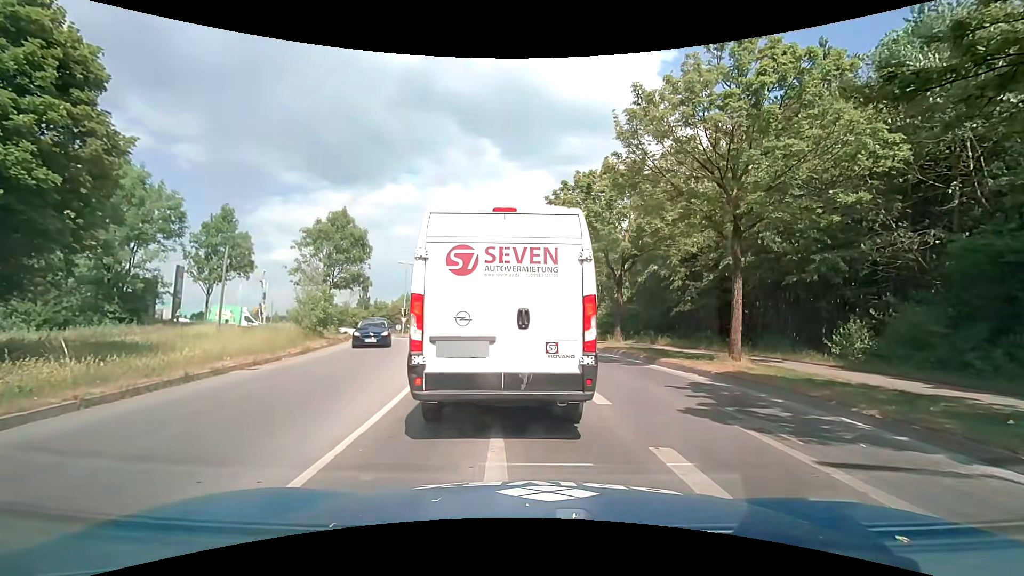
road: tertiary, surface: asphalt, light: Day
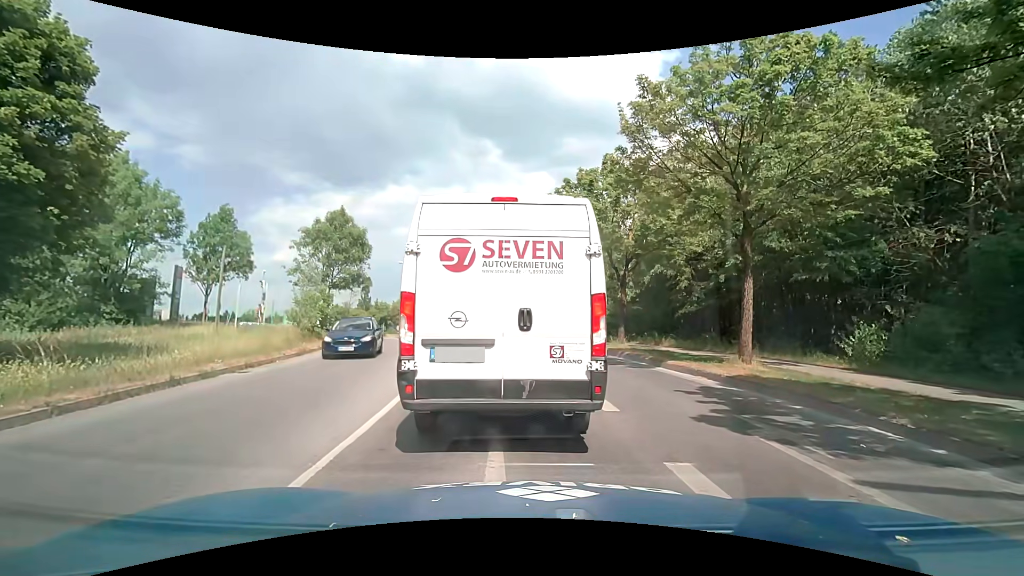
(0.0, +0.4) m; 0°
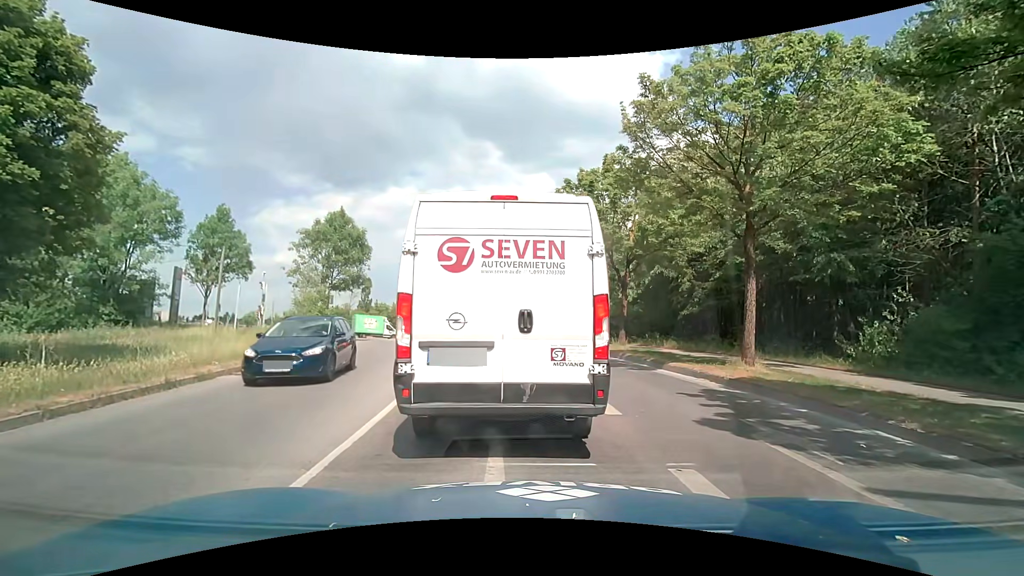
(0.0, +0.1) m; 0°
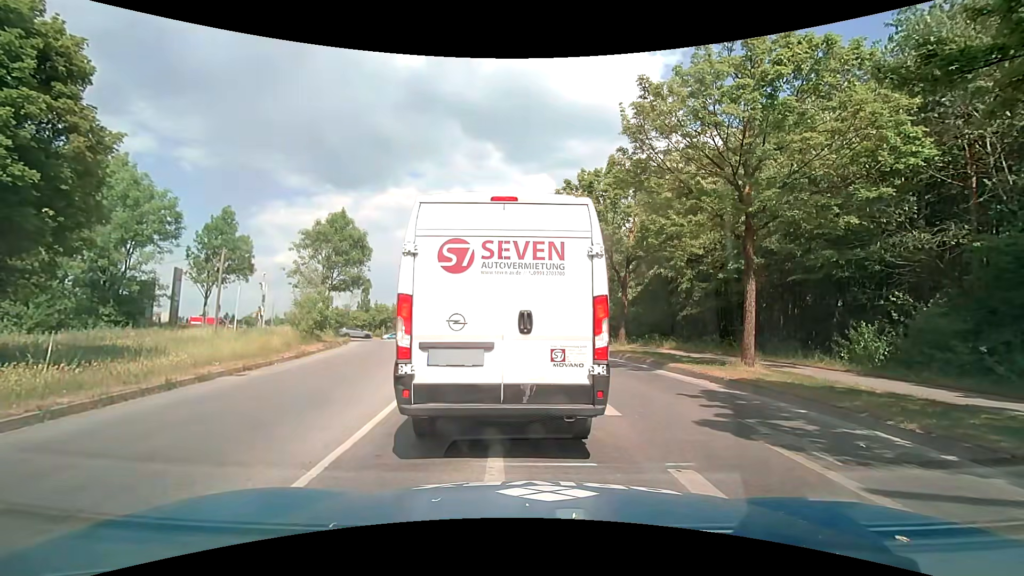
(0.0, +0.1) m; 0°
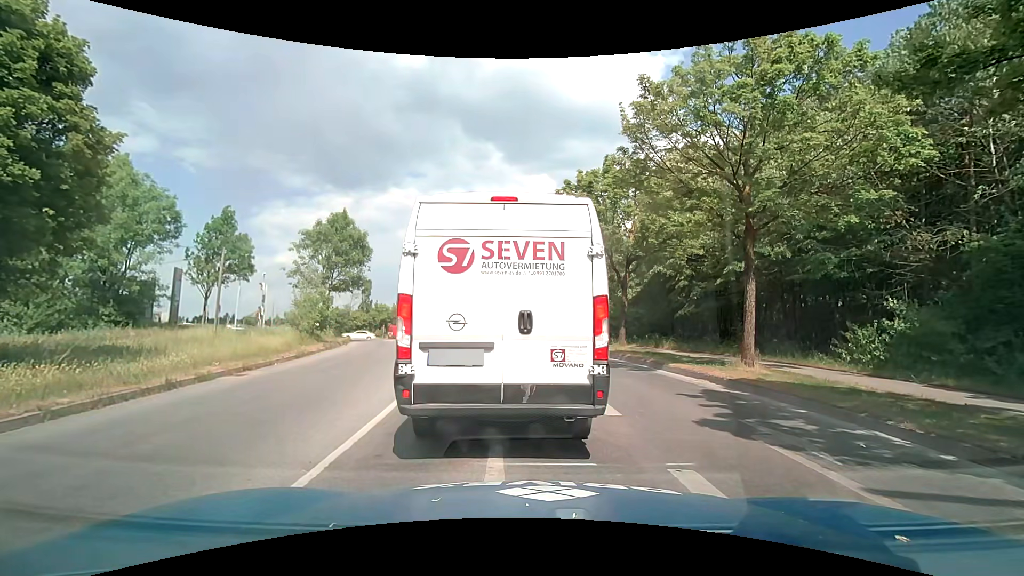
(0.0, 0.0) m; 0°
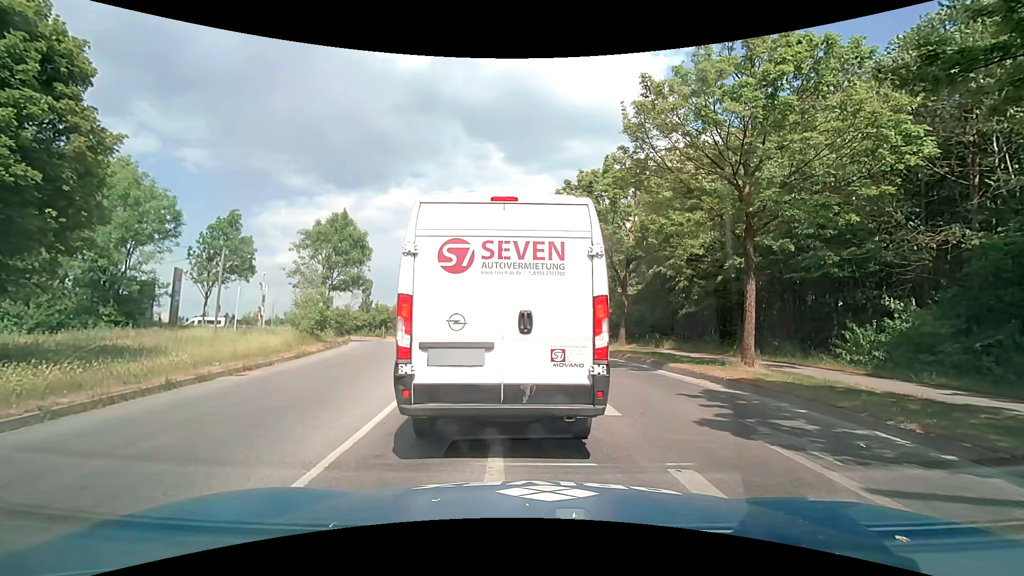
(0.0, 0.0) m; 0°
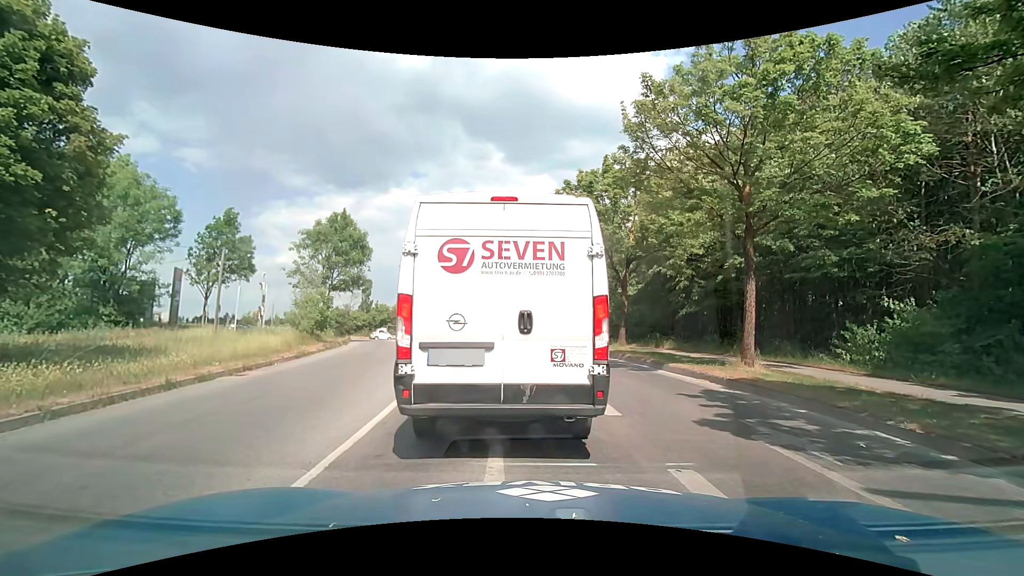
(0.0, 0.0) m; 0°
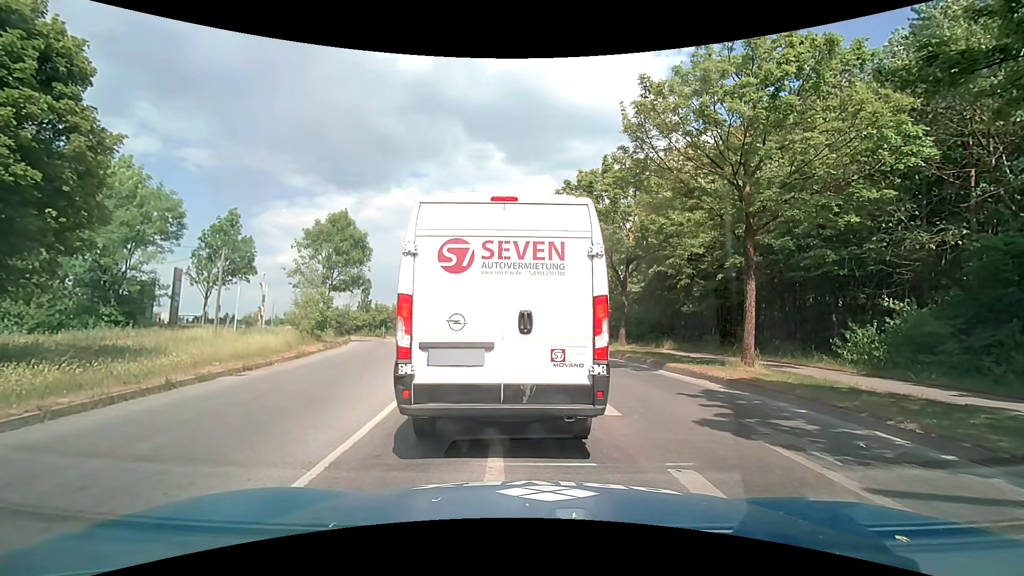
(0.0, 0.0) m; 0°
(0, +10) (-1, +20) (-2, +30) (-3, +40) (-6, +50) (-8, +59) (-12, +68) (-18, +76) (-28, +79) (-38, +77) m
